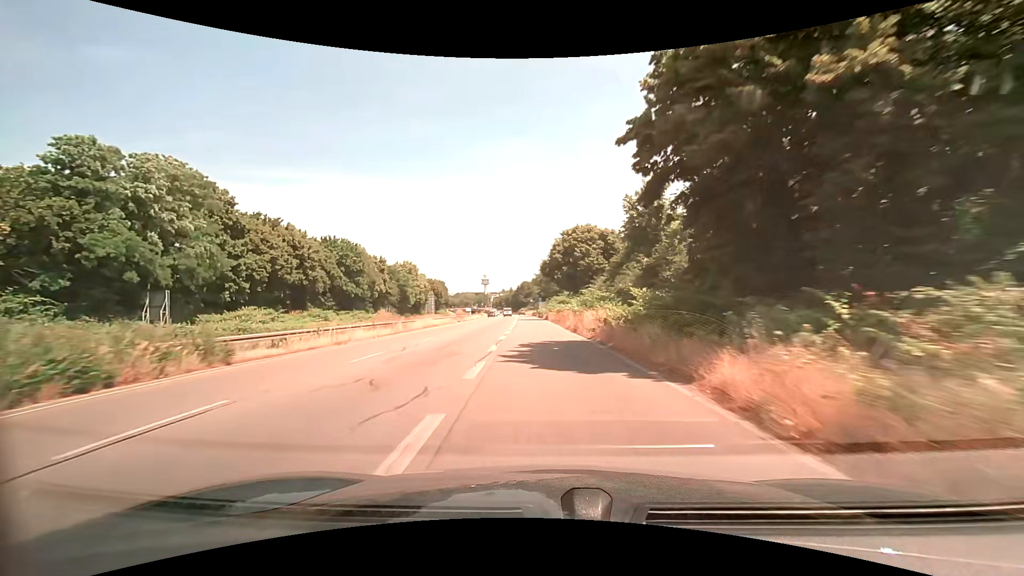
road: trunk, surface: asphalt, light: Day
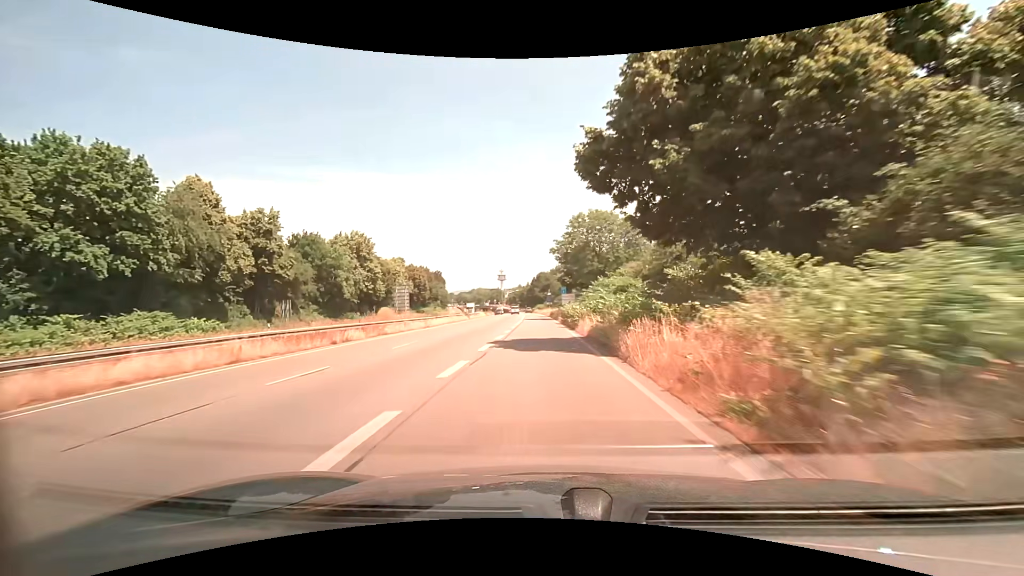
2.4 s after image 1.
(-1.1, +48.5) m; -2°
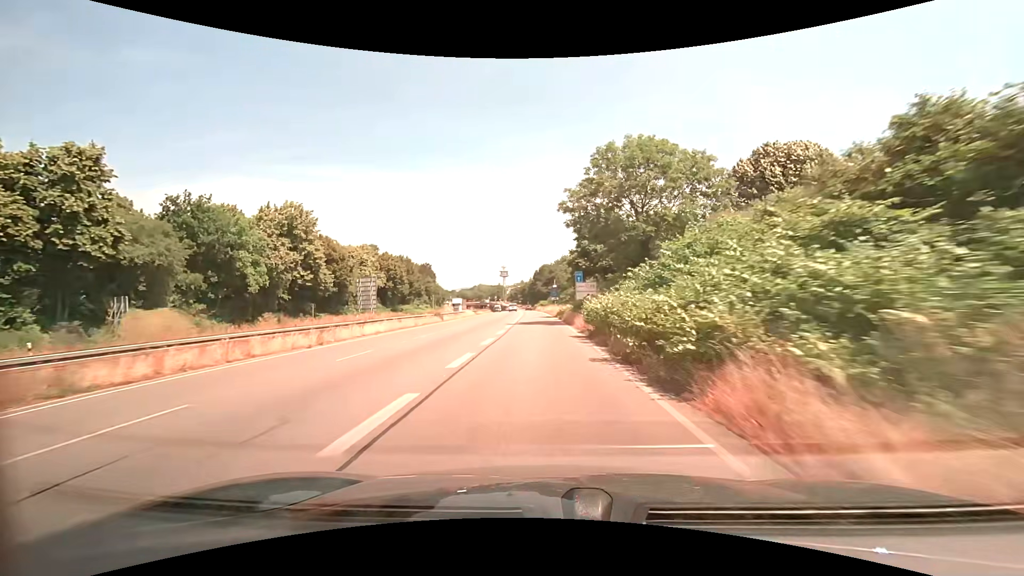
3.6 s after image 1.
(-0.1, +23.2) m; -1°
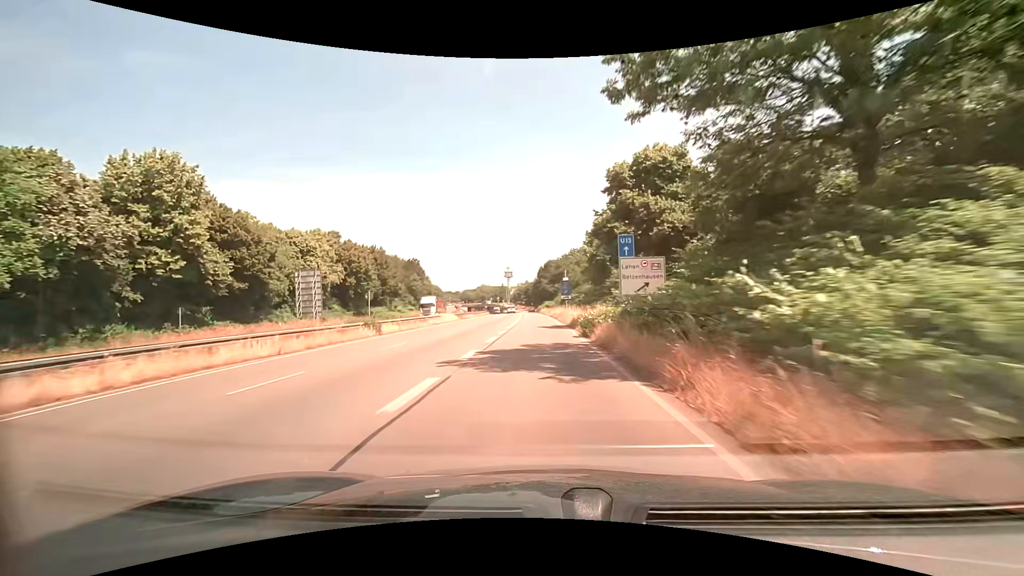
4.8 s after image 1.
(0.0, +22.7) m; 0°
(0, +10) (0, +20) (0, +30) (-1, +40) (-1, +50) (-1, +60) (-2, +70) (-2, +80) (-3, +90) (-3, +100) m
